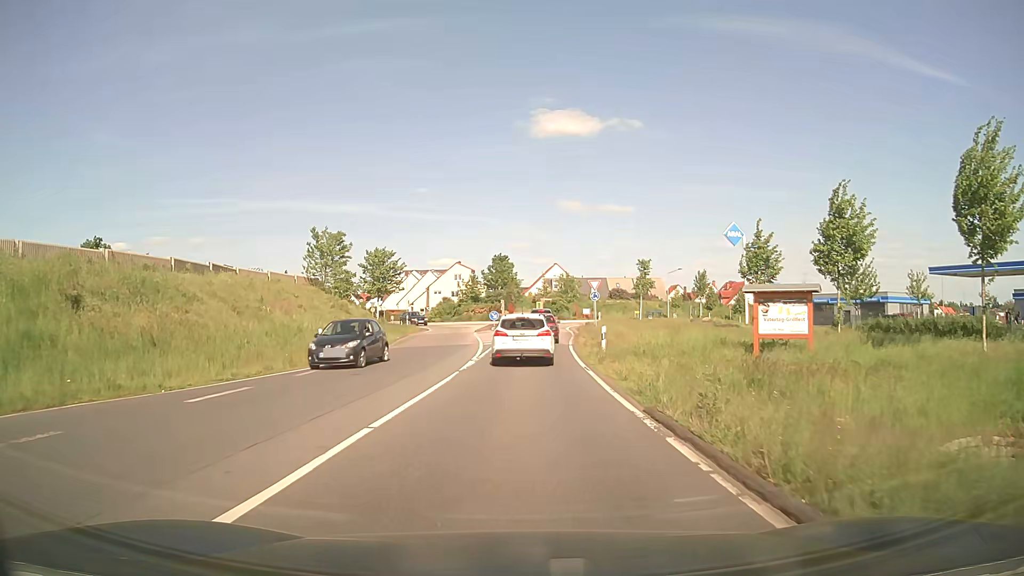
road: unclassified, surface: asphalt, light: Day
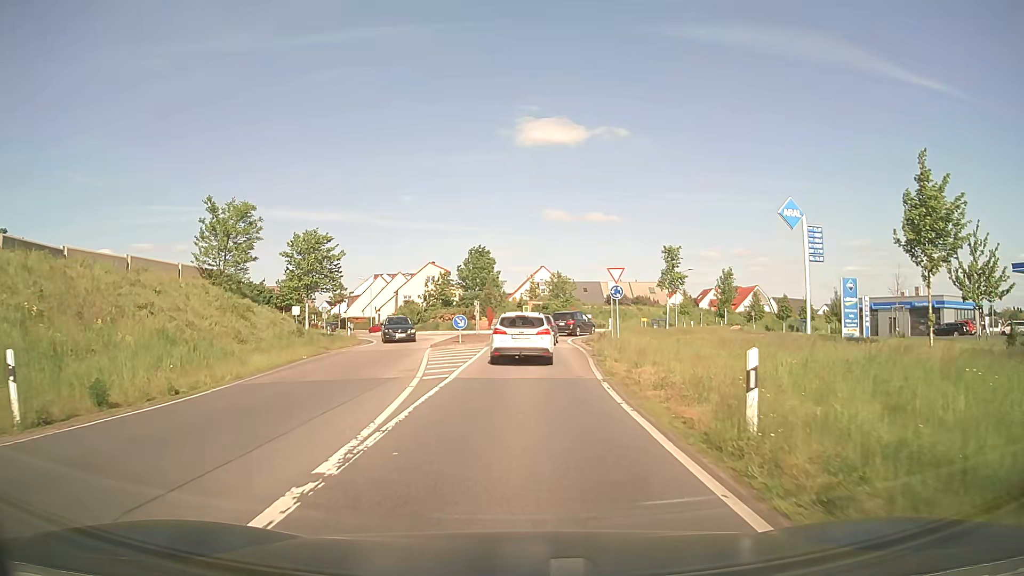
(+0.1, +15.9) m; +1°
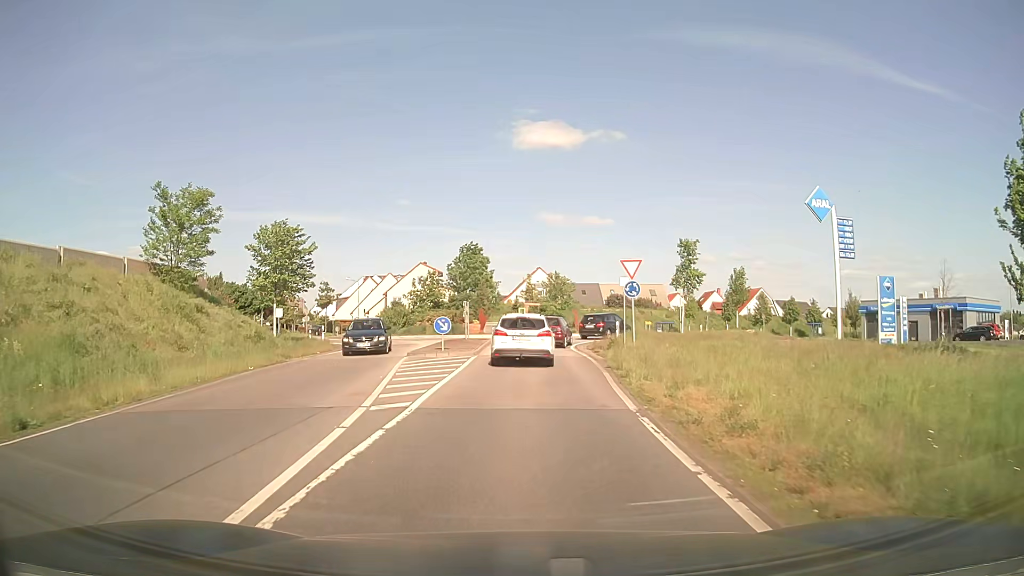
(0.0, +5.0) m; 0°
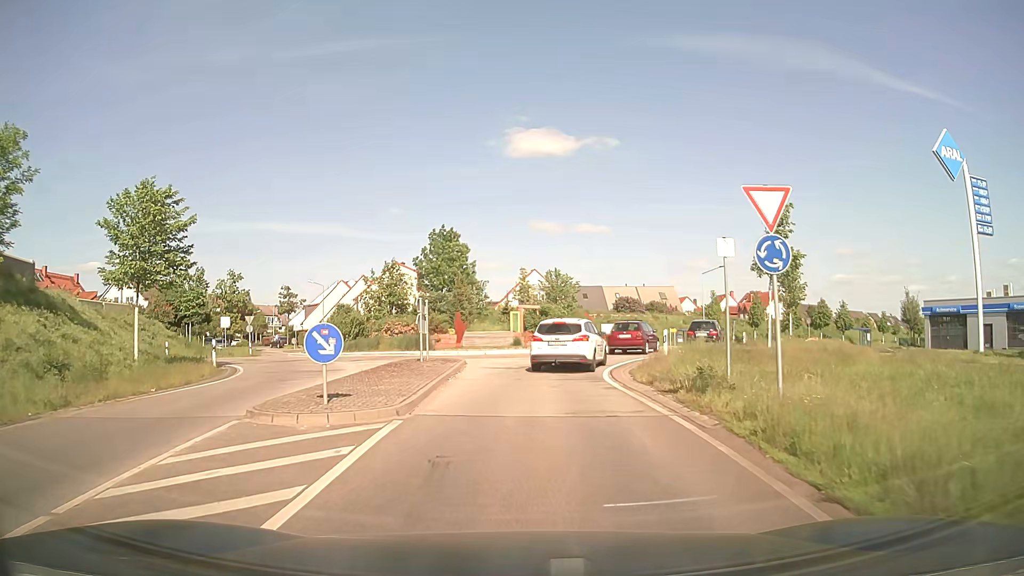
(+0.1, +14.1) m; +1°
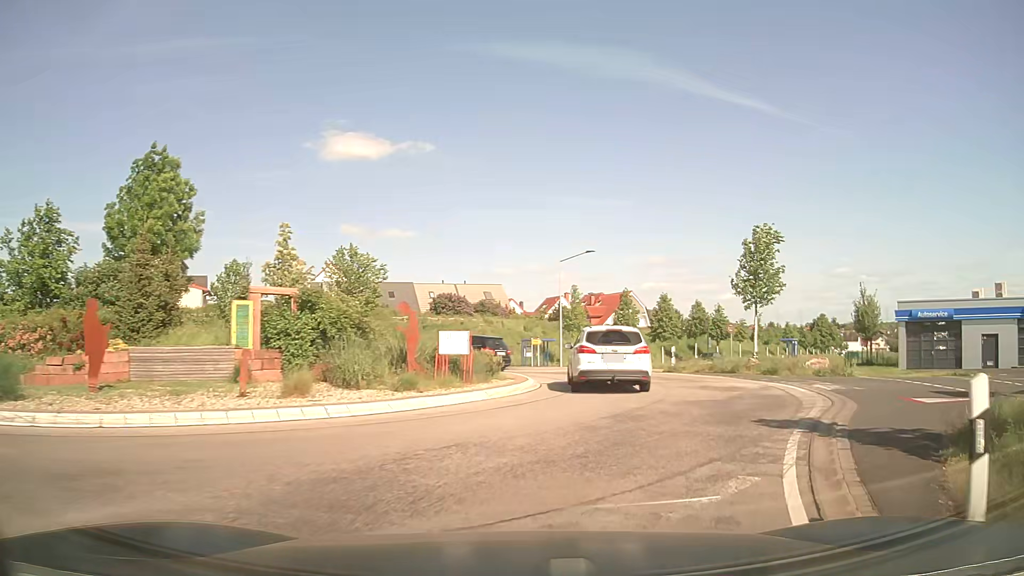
(+1.2, +21.5) m; +16°
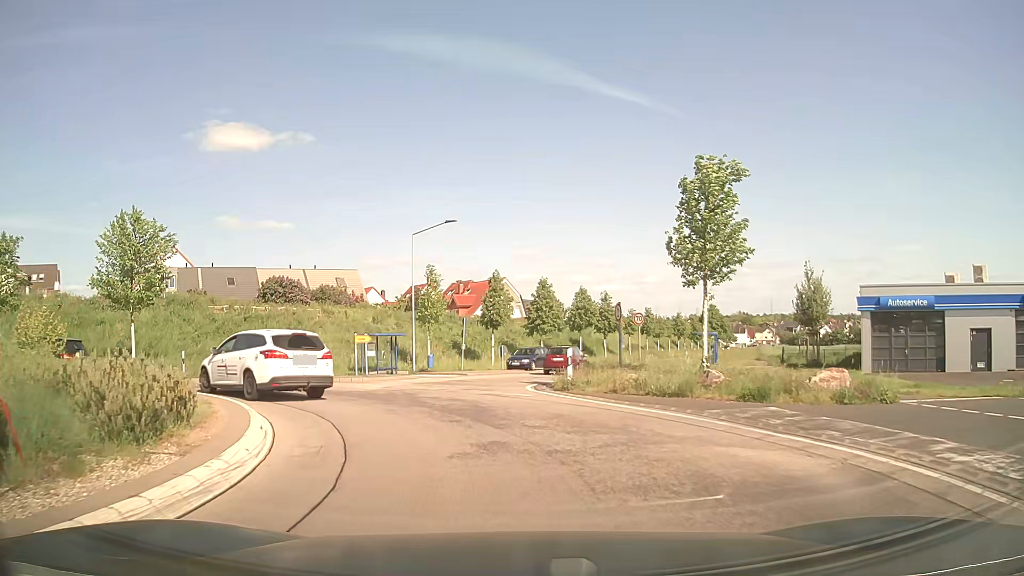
(+1.7, +11.0) m; +11°
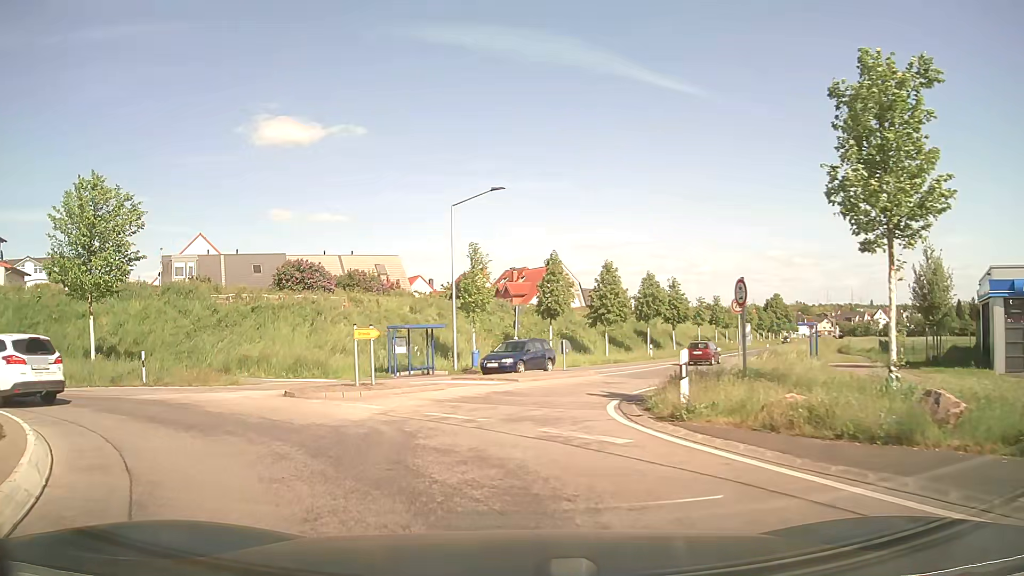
(-0.2, +7.3) m; -4°
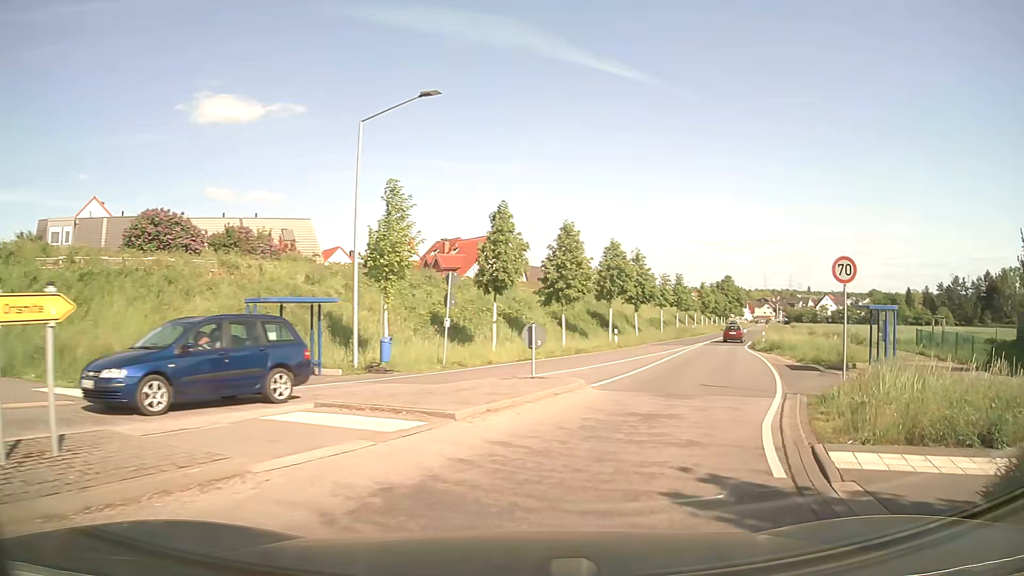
(-0.4, +11.7) m; +5°
(+2, +10) (+5, +19) (+8, +29) (+12, +38) (+15, +47) (+19, +57) (+23, +66) (+27, +75) (+31, +84) (+35, +93) m
